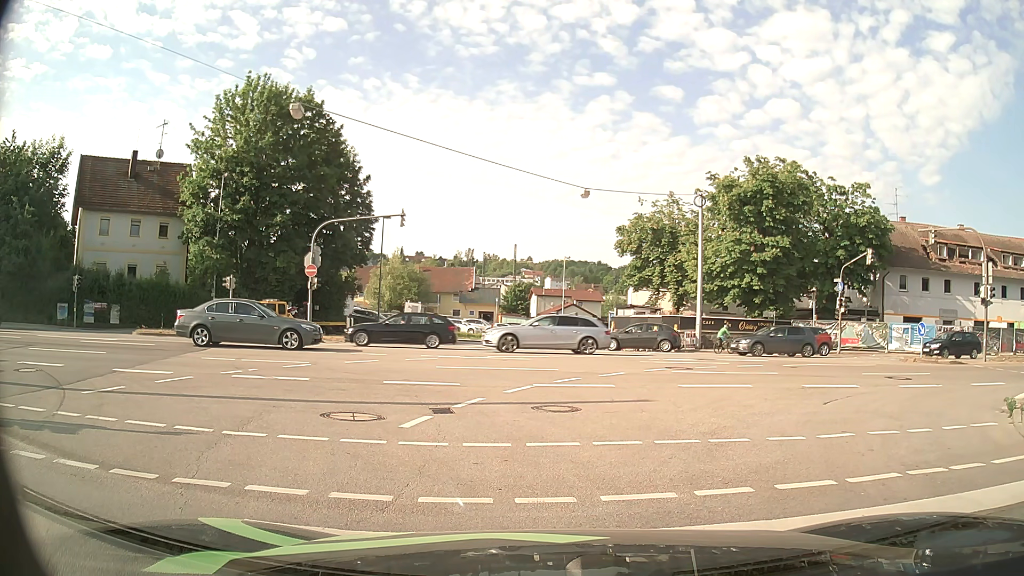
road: primary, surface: asphalt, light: Day
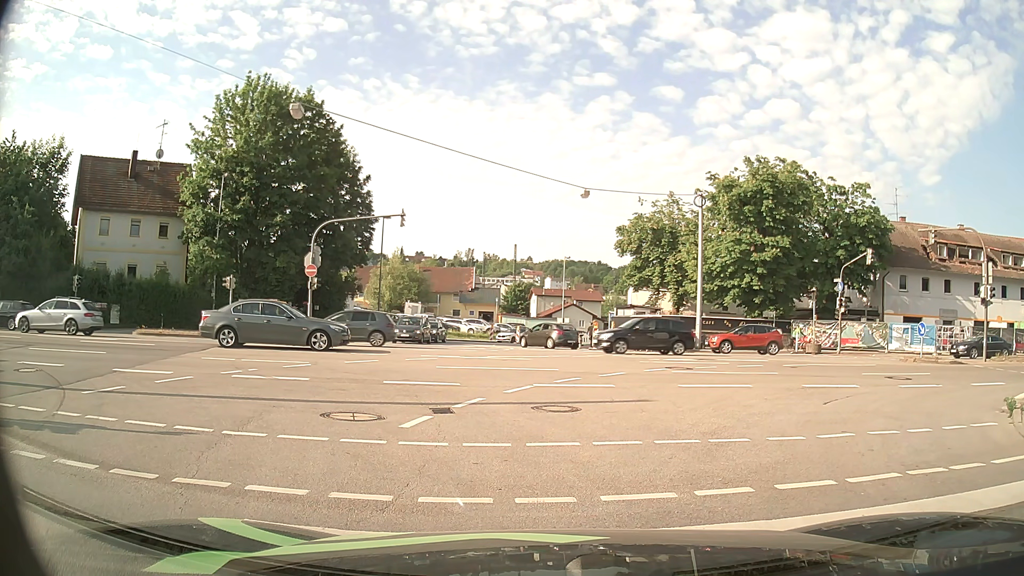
(0.0, 0.0) m; 0°
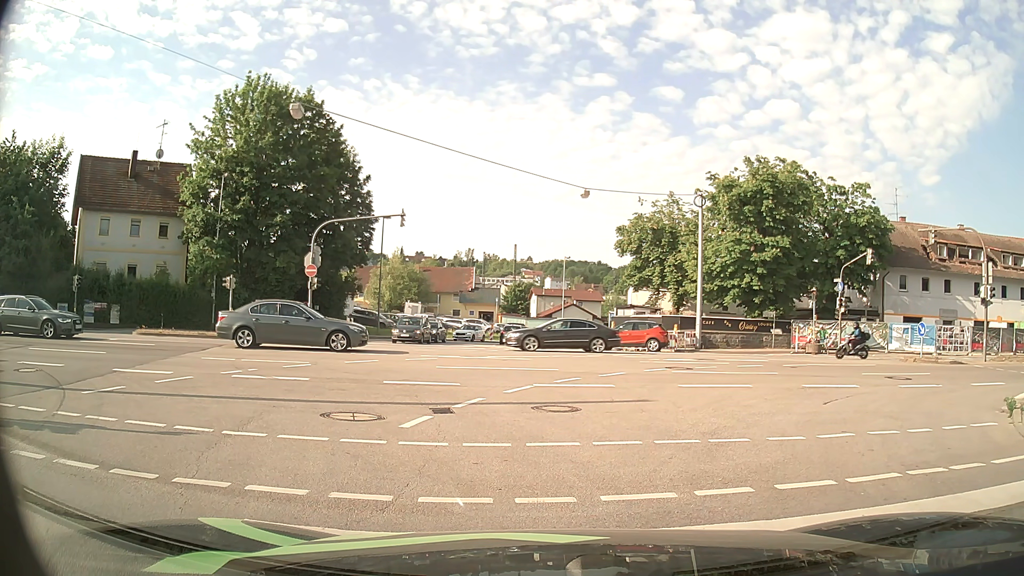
(0.0, 0.0) m; 0°
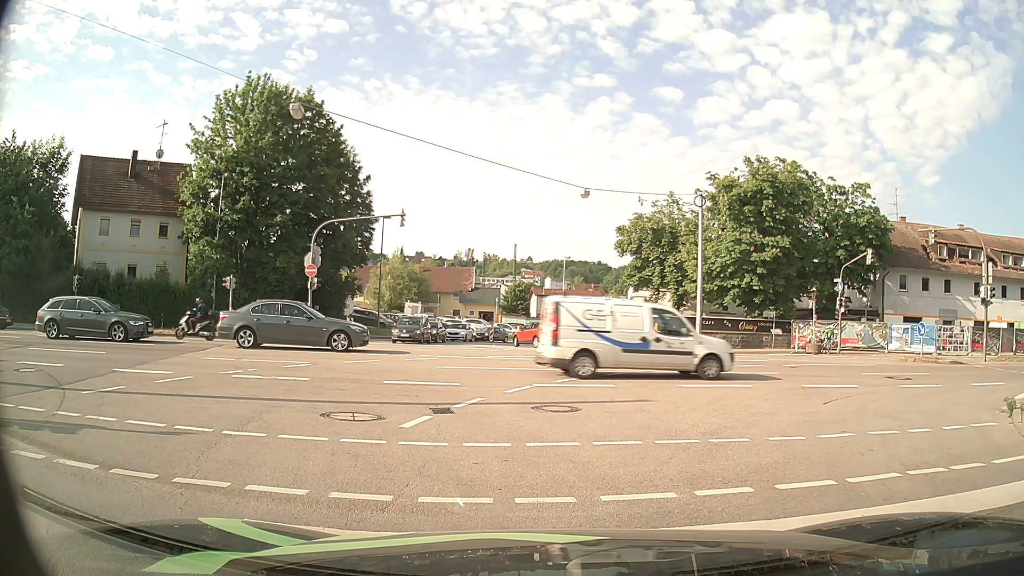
(0.0, 0.0) m; 0°
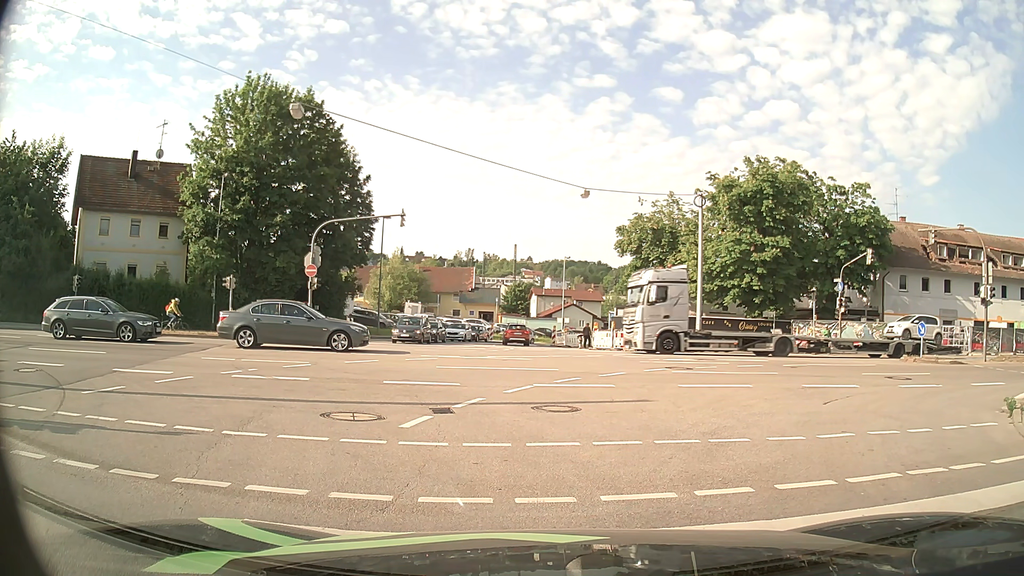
(0.0, 0.0) m; 0°
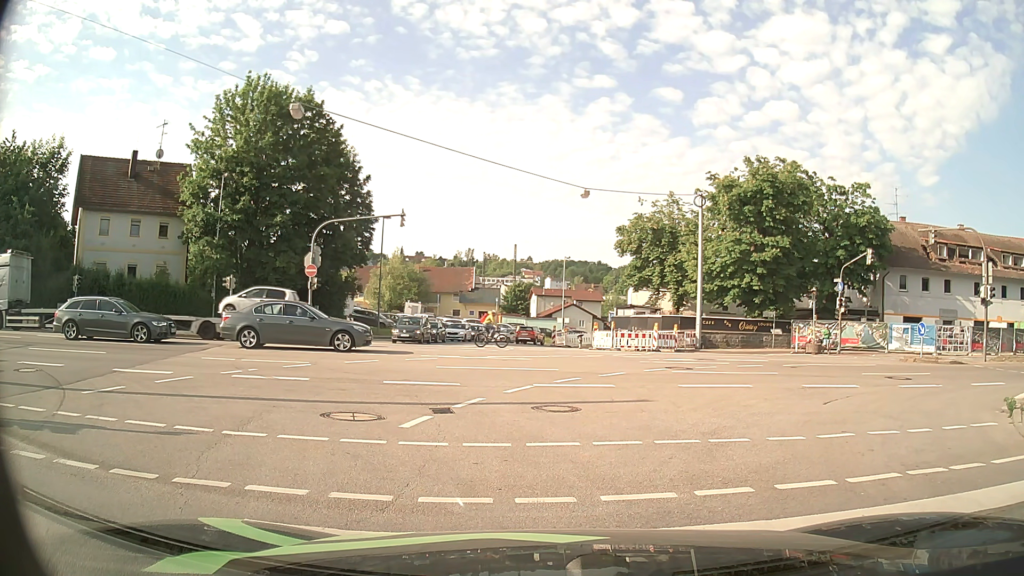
(0.0, 0.0) m; 0°
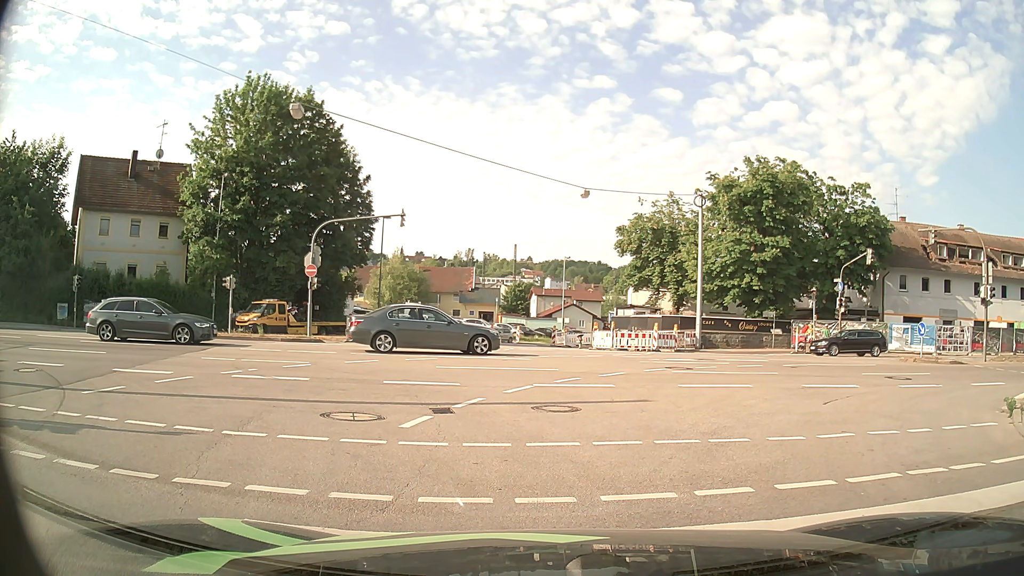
(0.0, 0.0) m; 0°
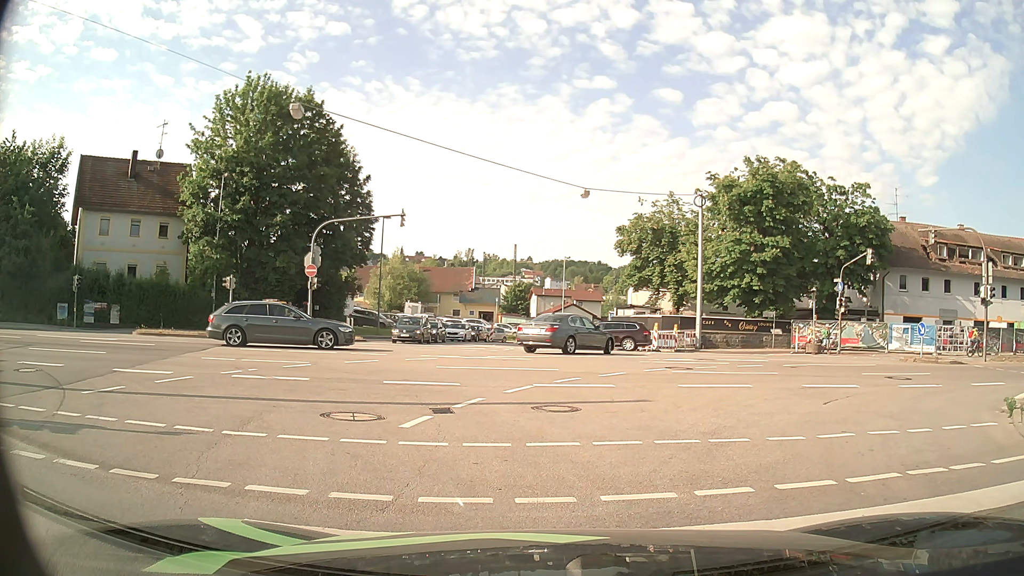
(0.0, 0.0) m; 0°
(0, +10) (0, +20) (-1, +30) (-2, +40) (-4, +50) (-4, +60) (0, +69) (+7, +77) (+14, +84) (+20, +92) m
